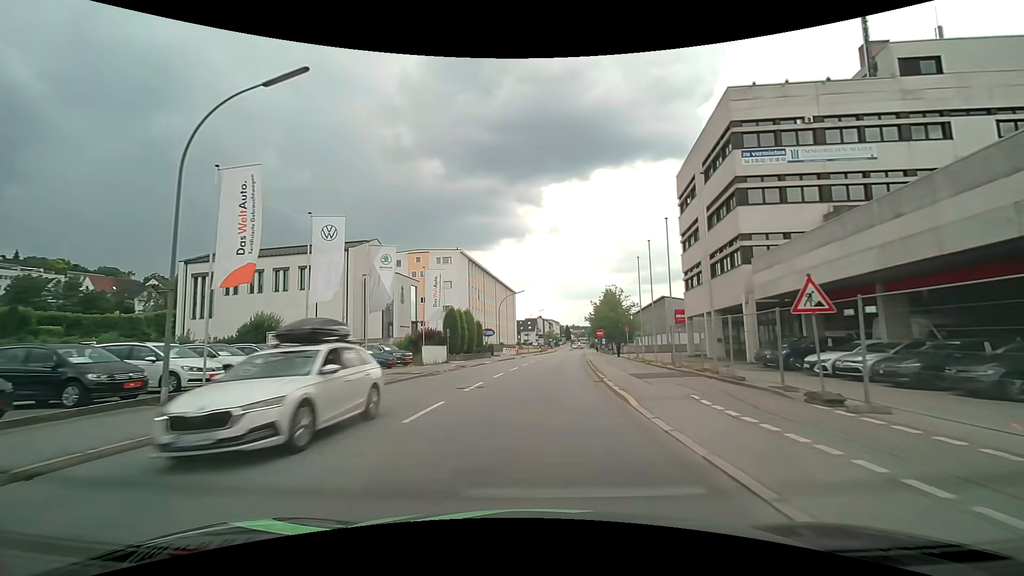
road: tertiary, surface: asphalt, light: Day
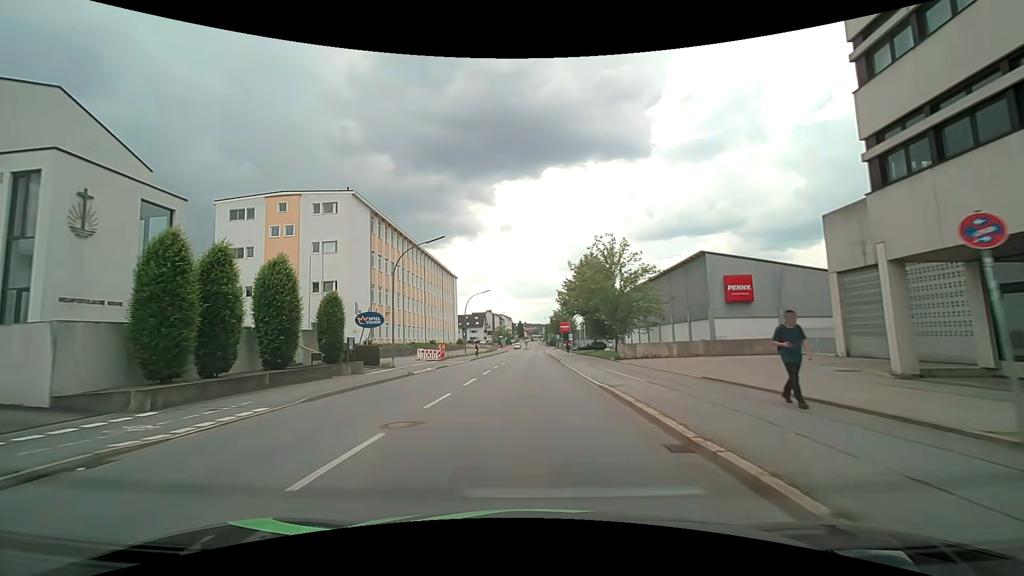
(+1.7, +33.8) m; +6°
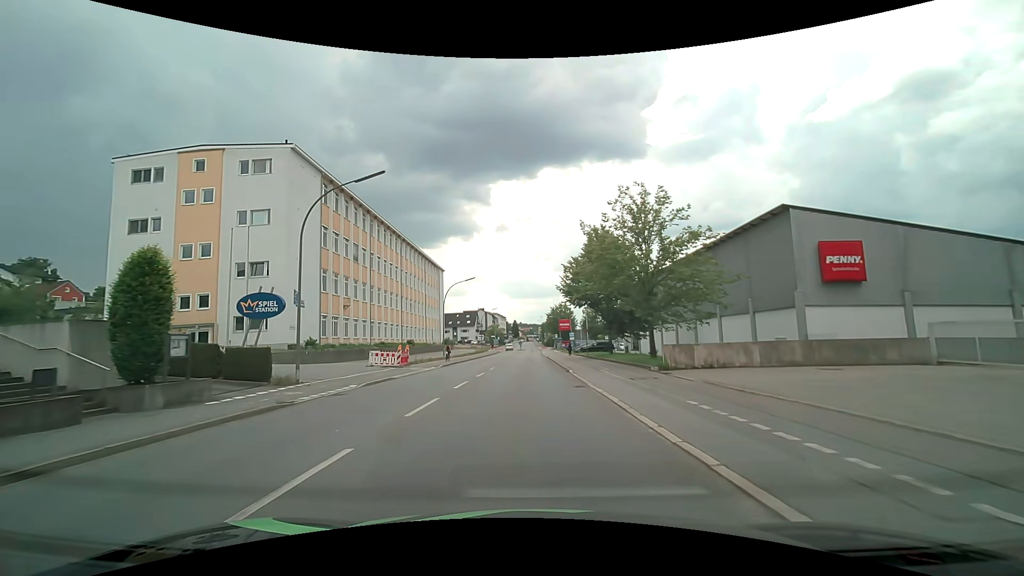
(0.0, +13.3) m; 0°
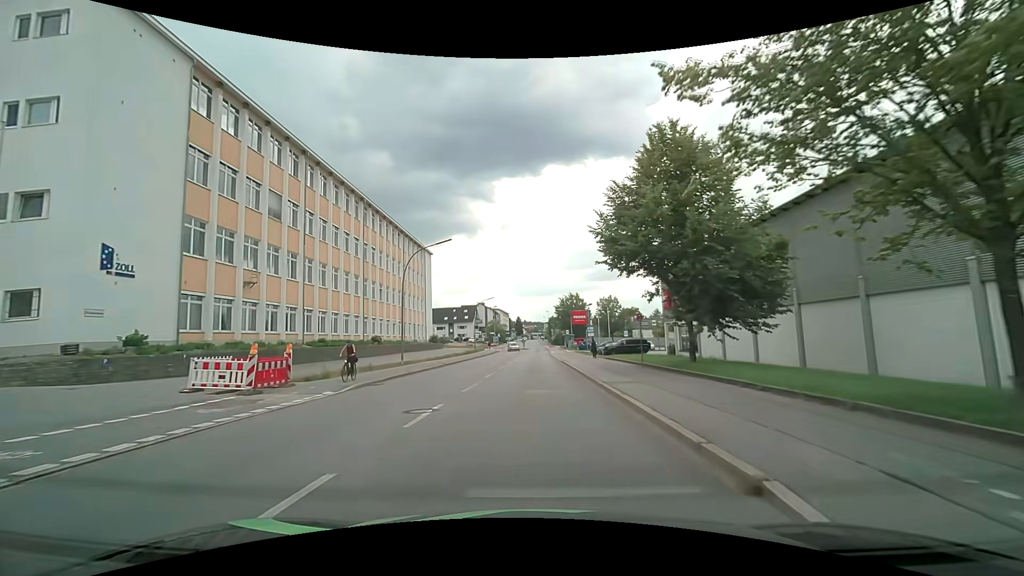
(0.0, +19.8) m; 0°
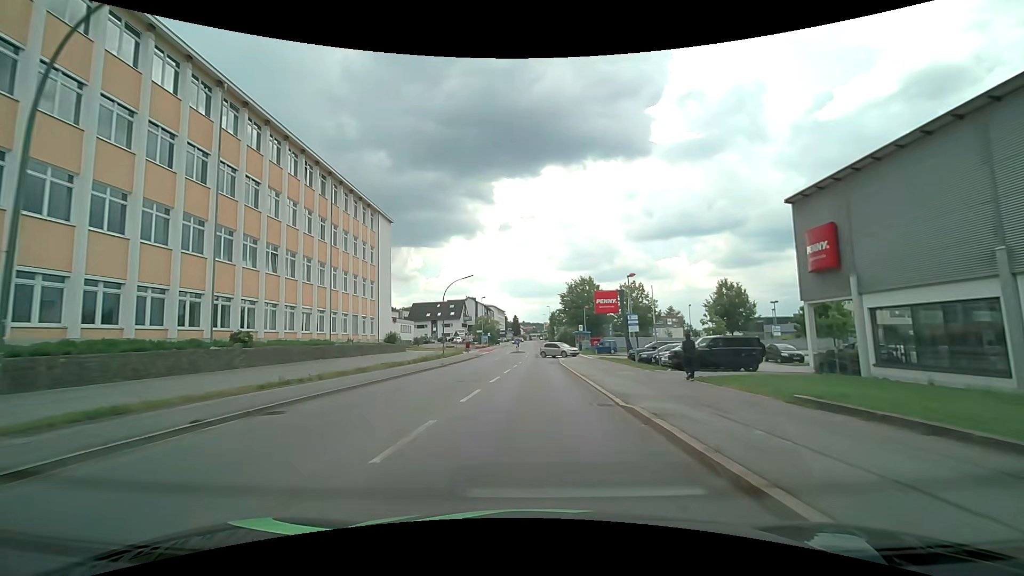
(+0.2, +27.0) m; 0°
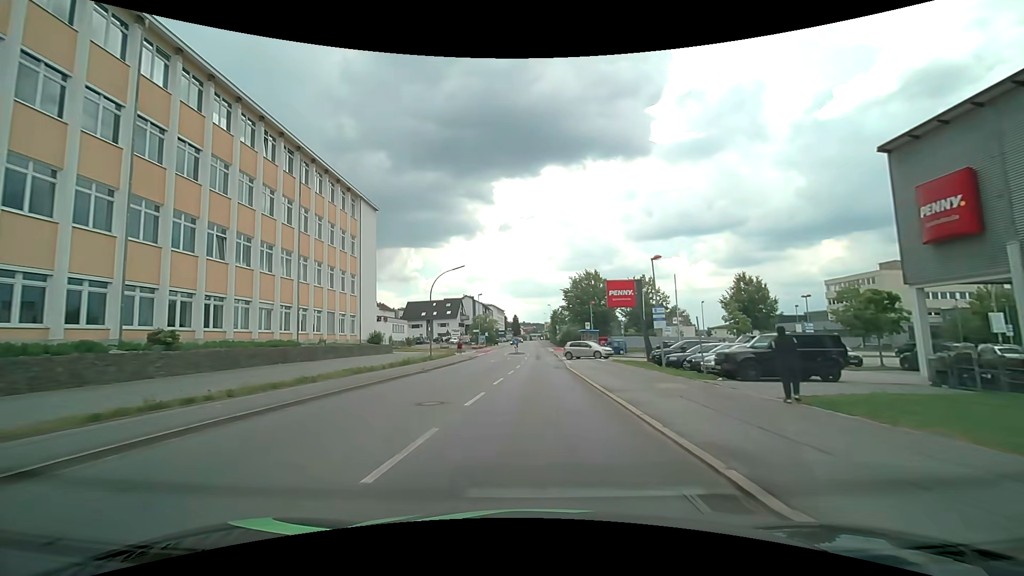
(0.0, +6.9) m; 0°
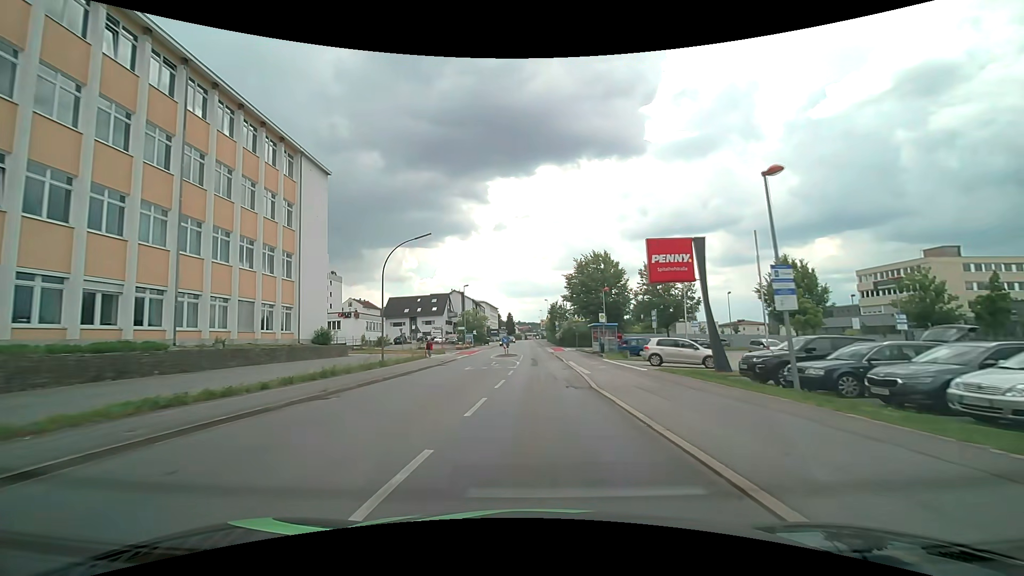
(+0.1, +13.9) m; +1°
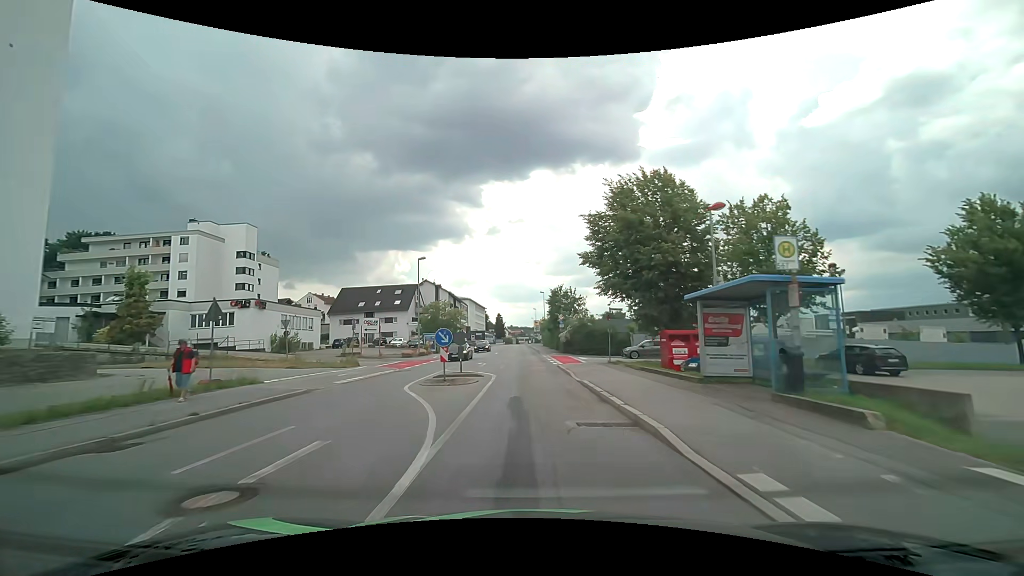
(+0.1, +28.3) m; +1°
(0, +10) (0, +20) (0, +30) (-1, +40) (-1, +50) (-1, +60) (-1, +70) (-1, +80) (-2, +90) (-2, +100) m
